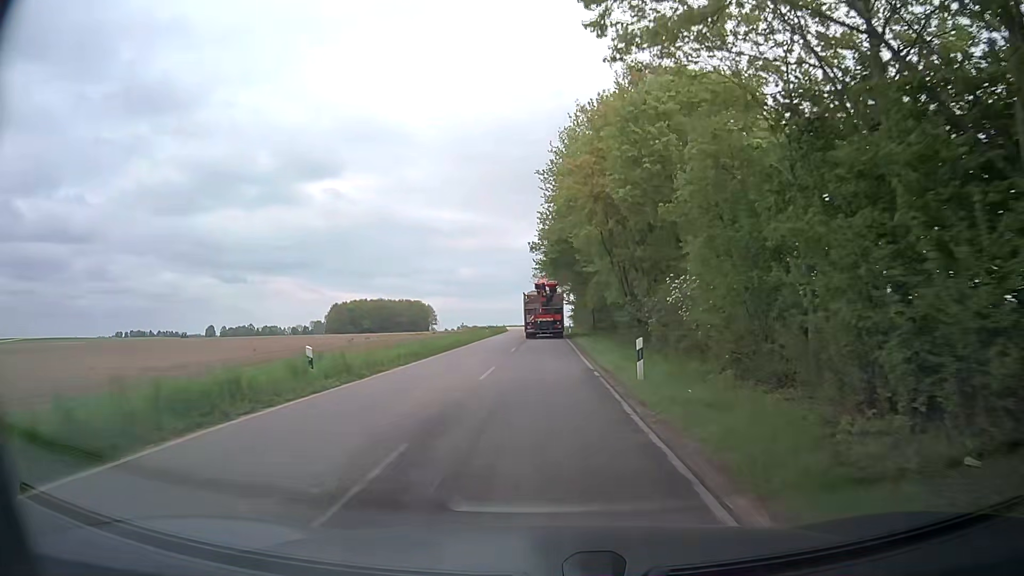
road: tertiary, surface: asphalt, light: Day
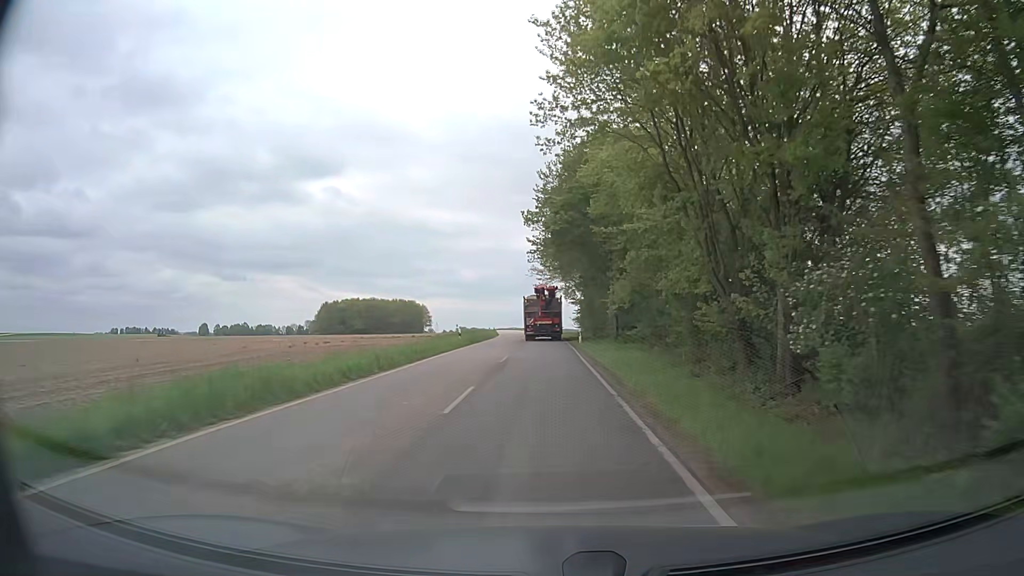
(0.0, +17.6) m; 0°
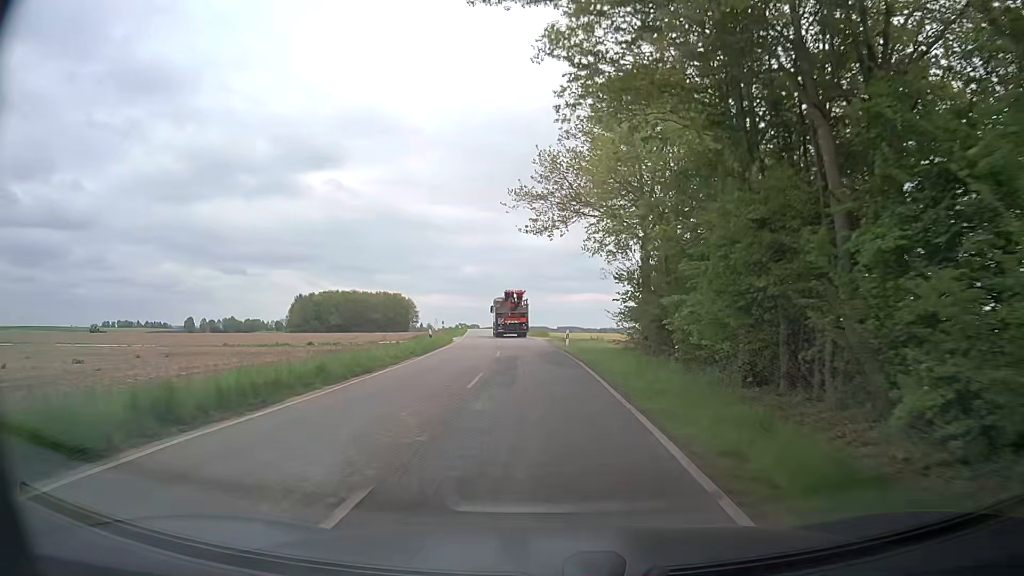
(0.0, +44.7) m; 0°
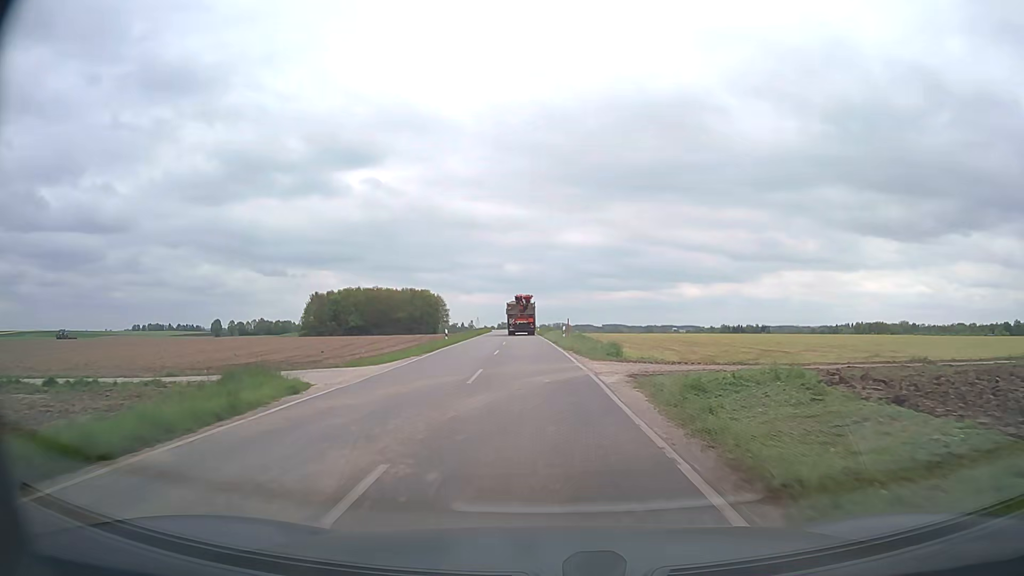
(-0.7, +35.4) m; -3°
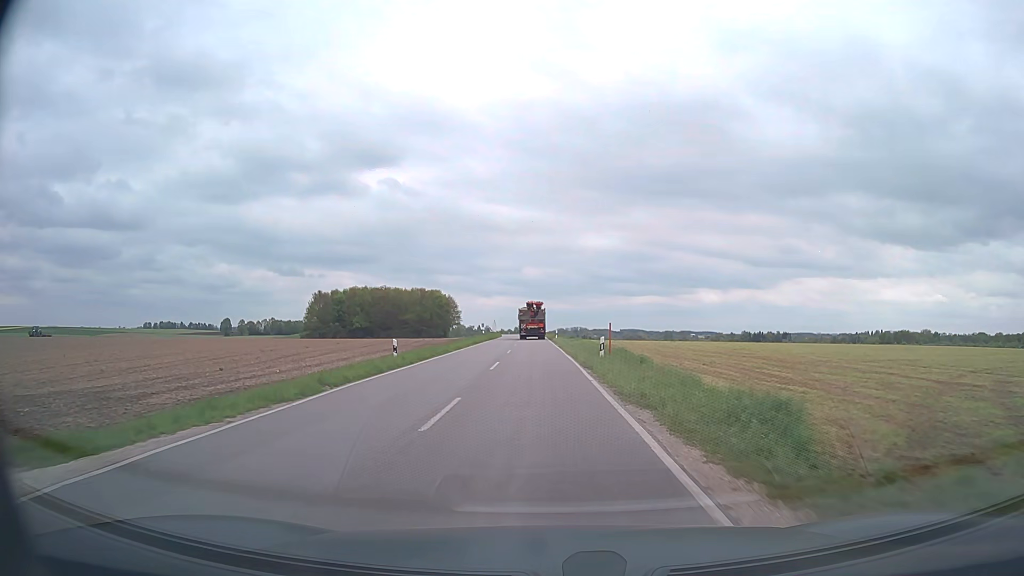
(-0.3, +18.0) m; -2°
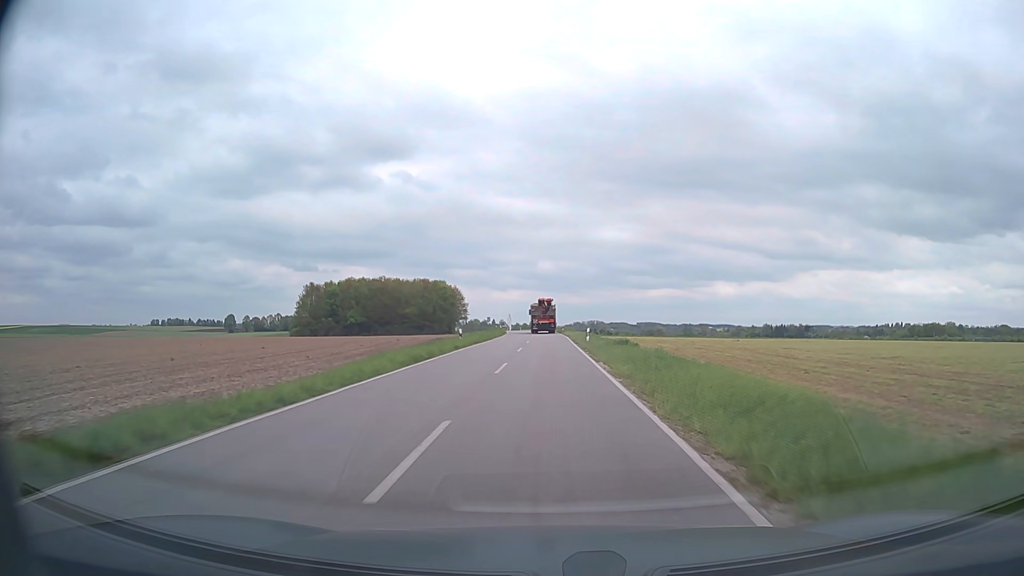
(-0.4, +27.8) m; -1°
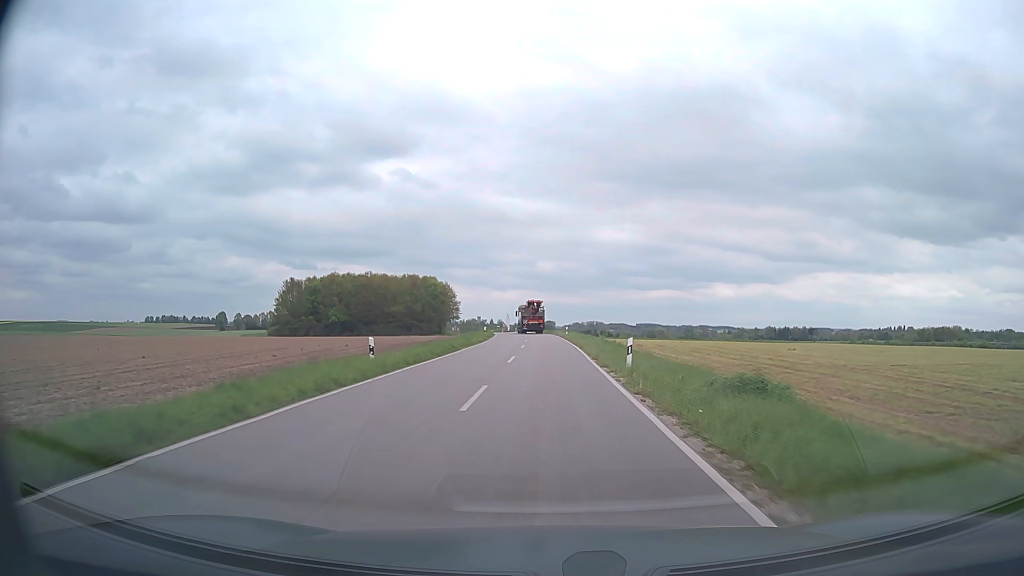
(-0.1, +19.1) m; 0°
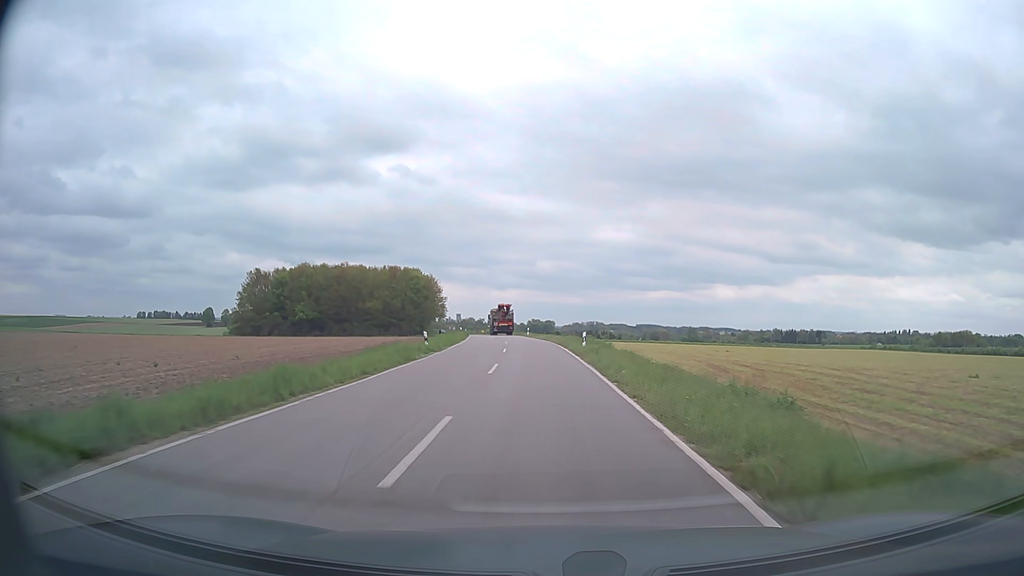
(+0.1, +28.9) m; 0°
(0, +10) (0, +20) (0, +30) (-1, +40) (-1, +50) (-2, +60) (-3, +70) (-4, +80) (-5, +90) (-6, +100) m
